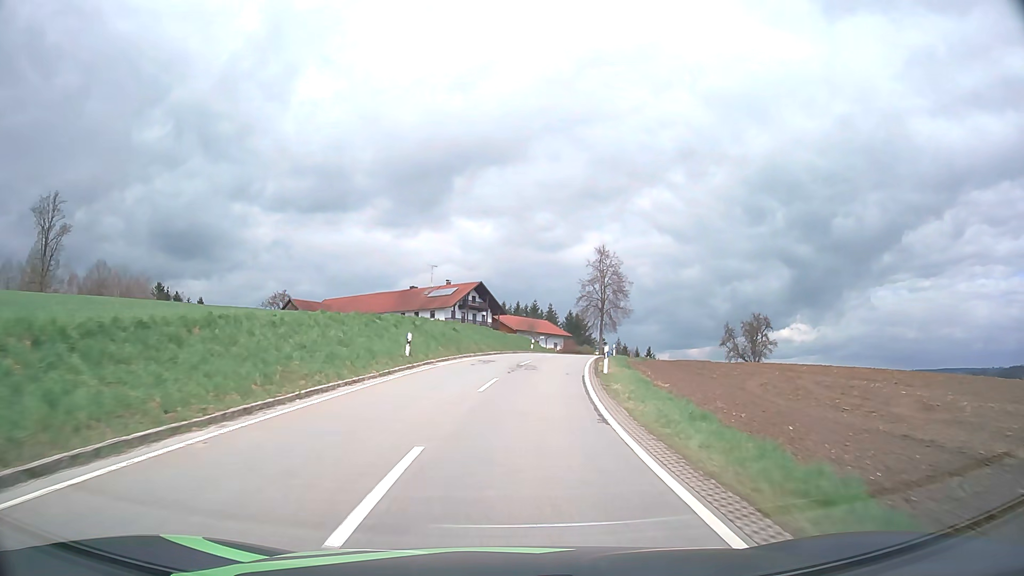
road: tertiary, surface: asphalt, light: Day
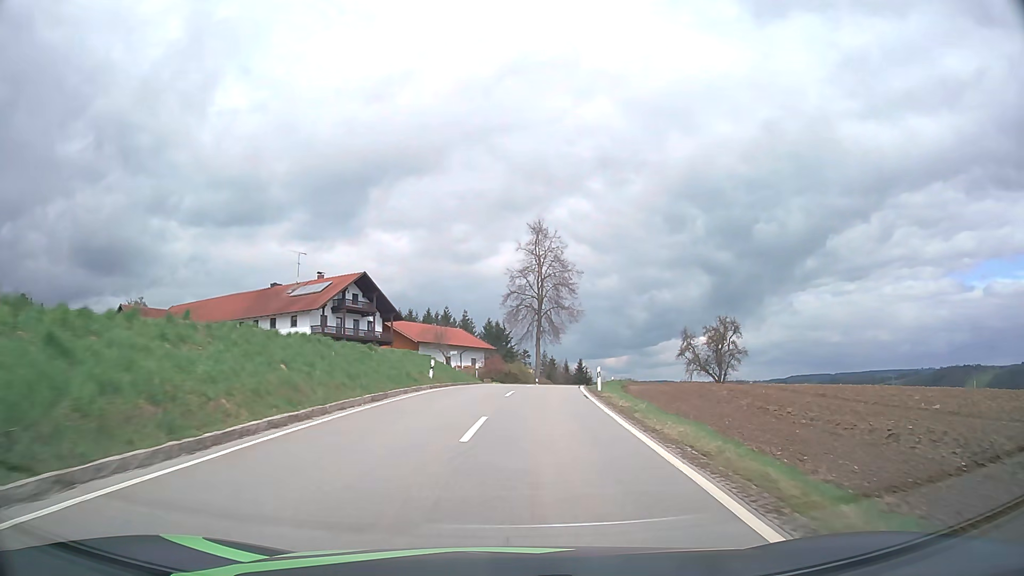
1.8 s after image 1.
(+1.6, +30.0) m; +7°
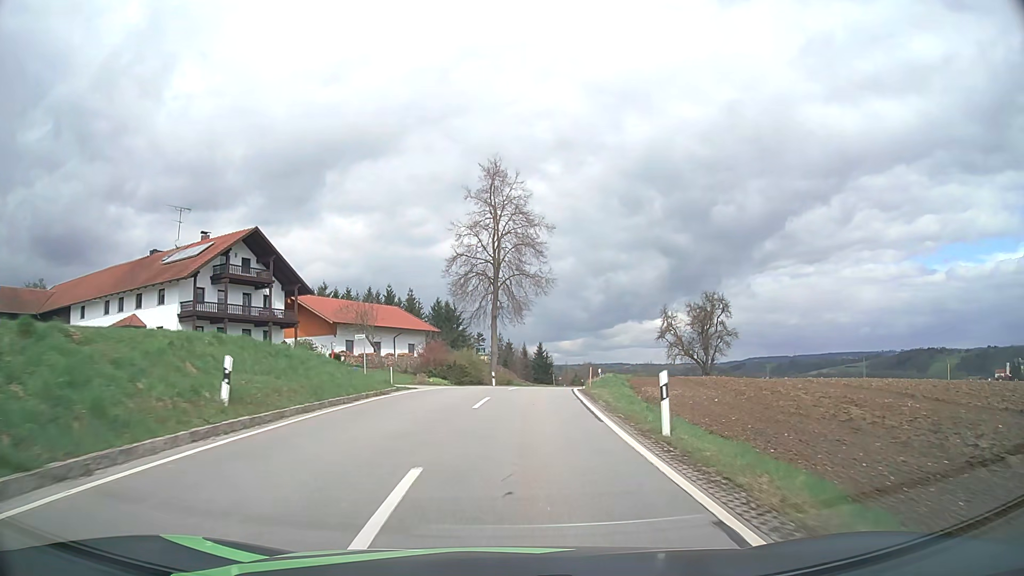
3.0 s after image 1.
(+0.7, +18.1) m; +4°
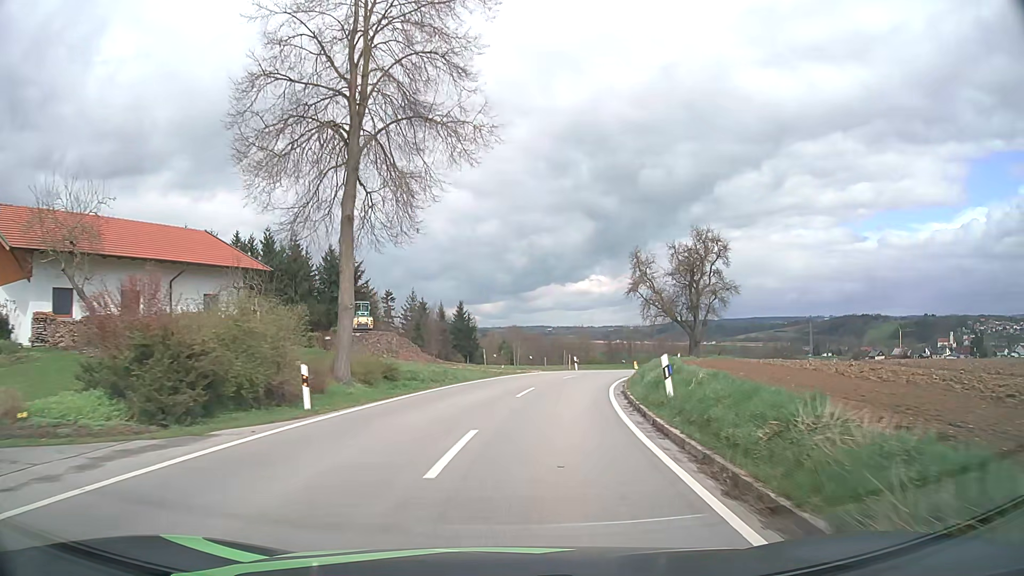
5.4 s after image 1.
(+1.5, +32.0) m; +7°
(0, +10) (+1, +20) (+3, +30) (+6, +39) (+11, +48) (+15, +57) (+21, +65) (+27, +73) (+33, +81) (+39, +89) m
